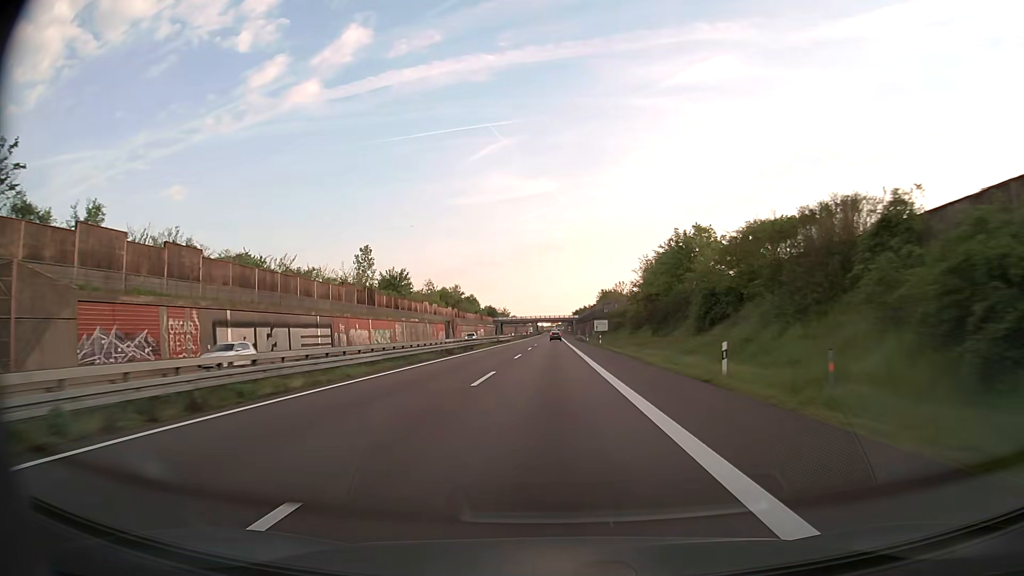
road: trunk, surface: asphalt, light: Day
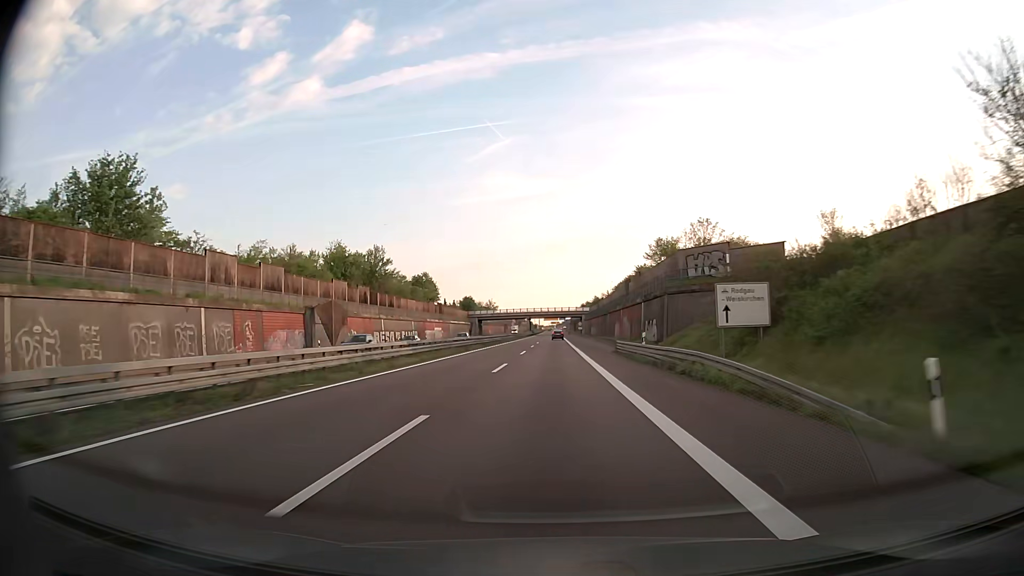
(+0.2, +84.2) m; 0°
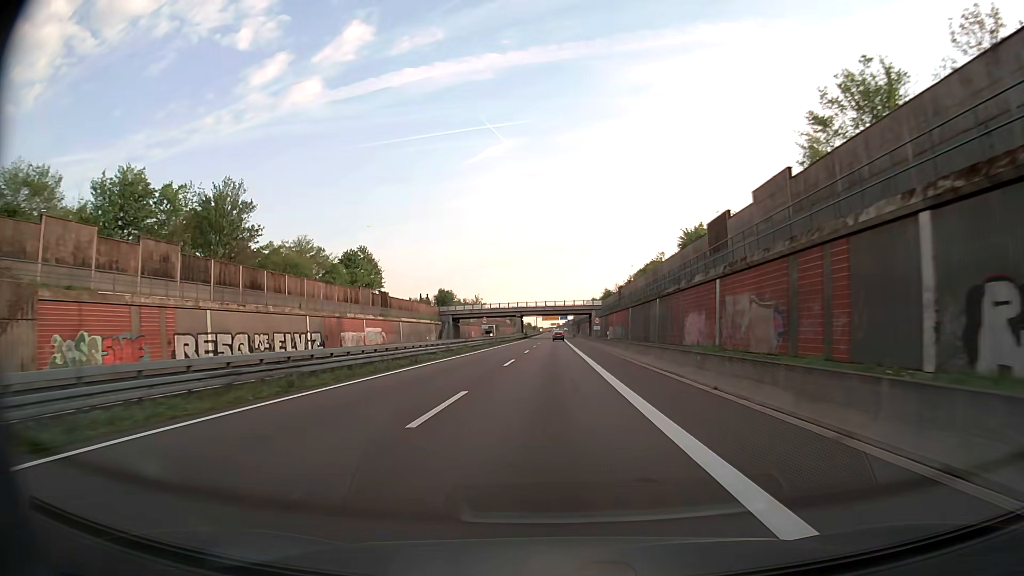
(0.0, +49.2) m; 0°
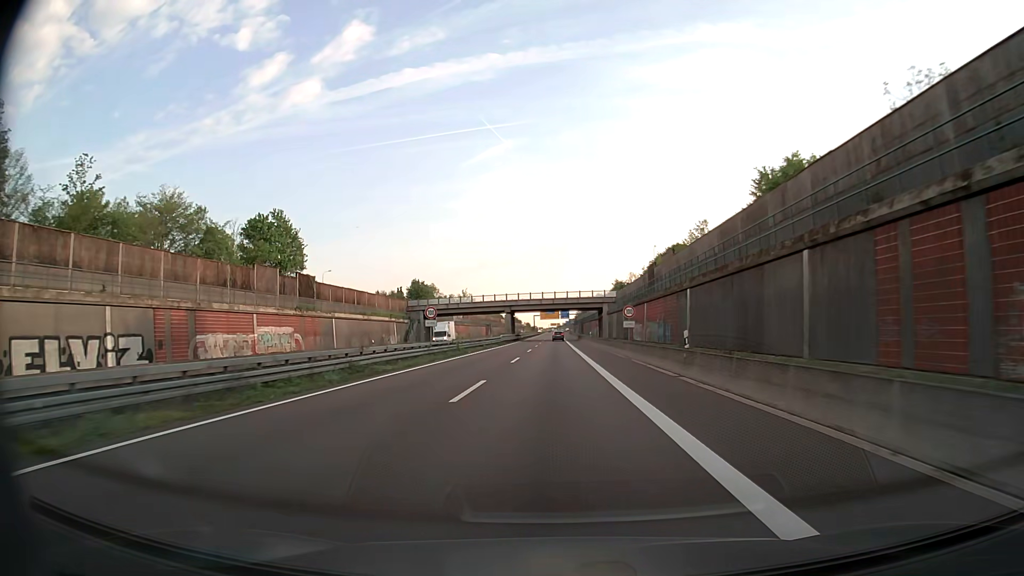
(0.0, +32.2) m; 0°
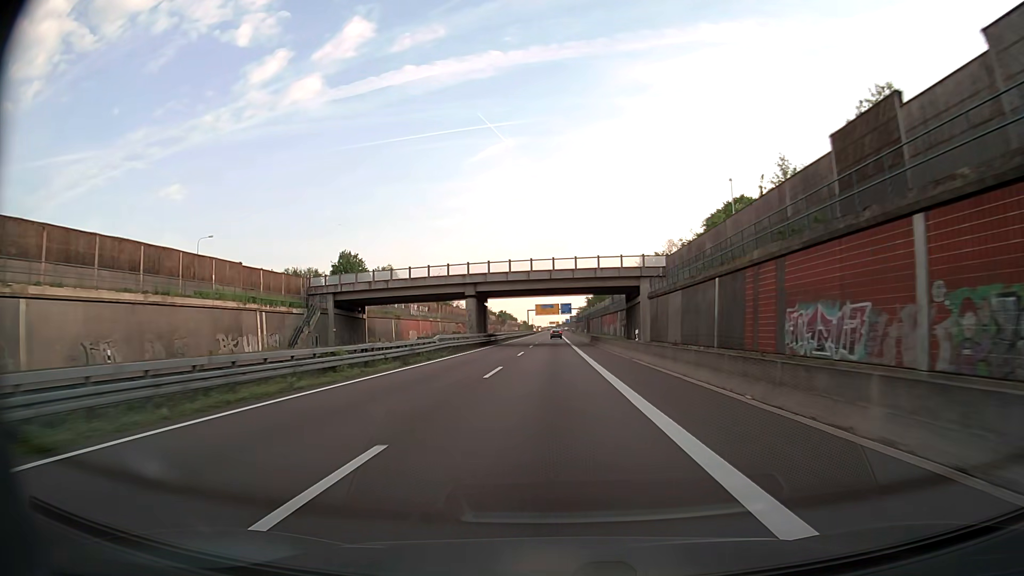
(0.0, +47.5) m; 0°
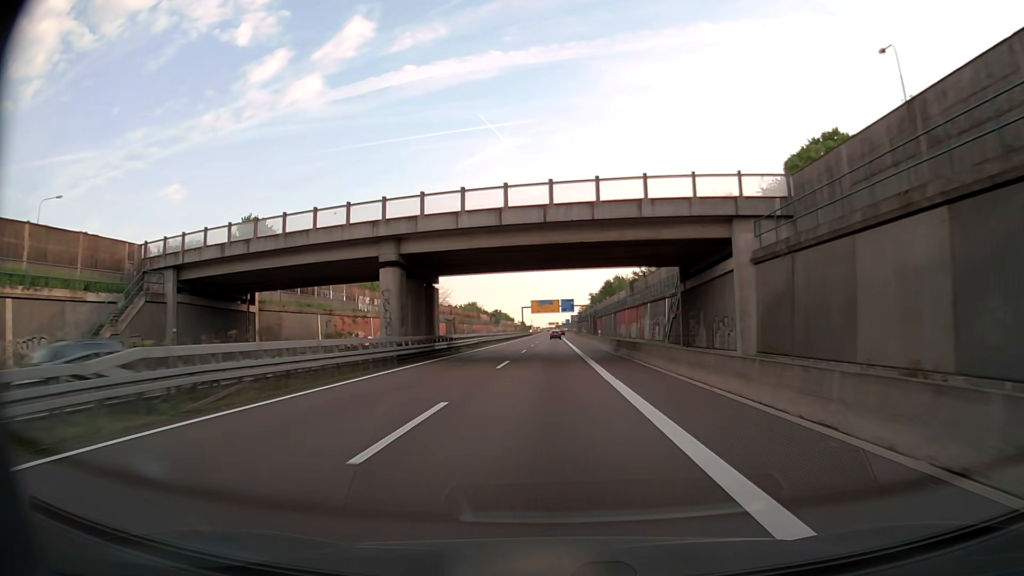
(0.0, +31.1) m; 0°
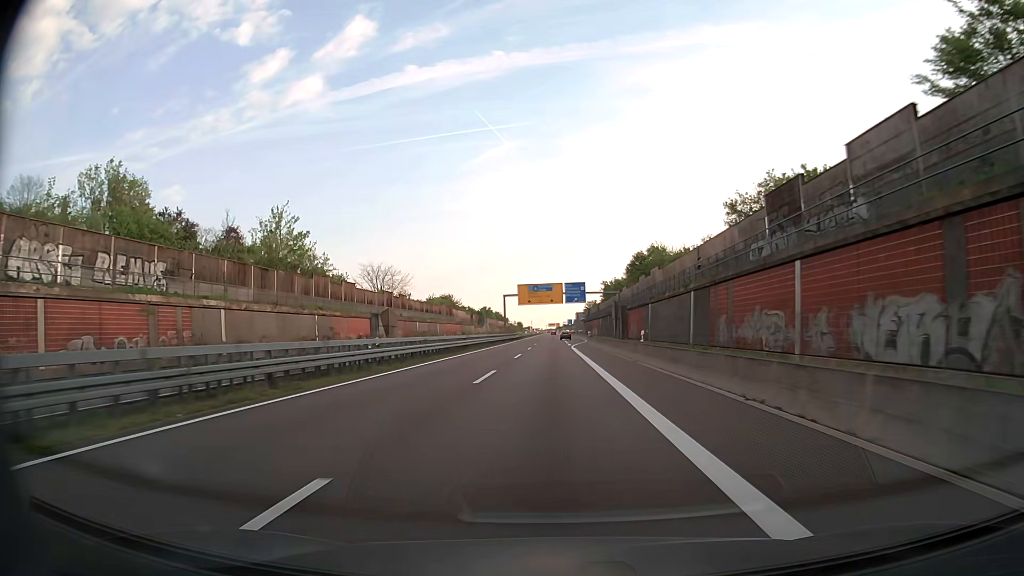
(+0.2, +60.8) m; 0°
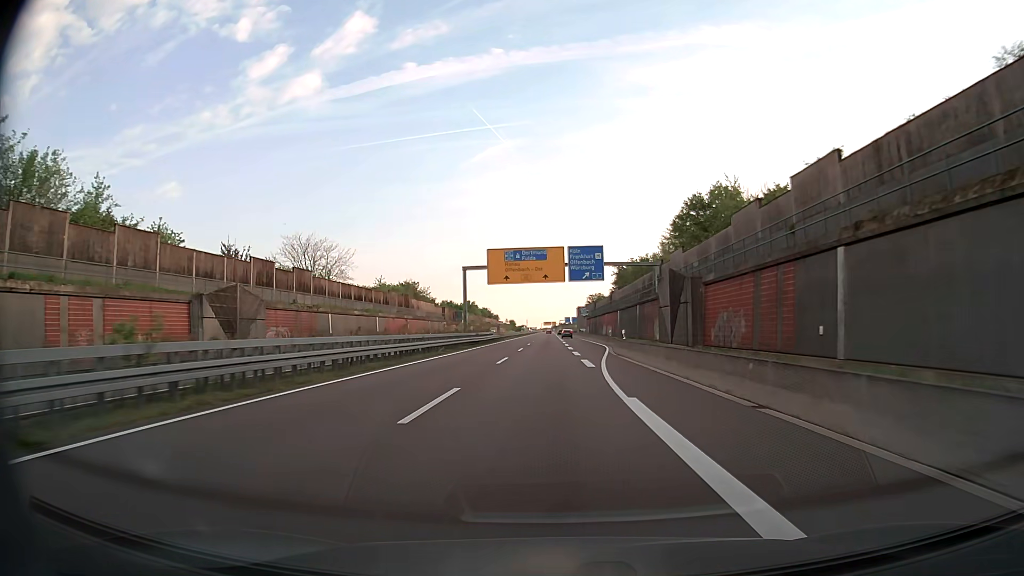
(-0.1, +44.3) m; 0°
(0, +10) (0, +20) (0, +30) (+1, +40) (+1, +50) (+1, +60) (+2, +70) (+2, +80) (+2, +90) (+3, +100) m
